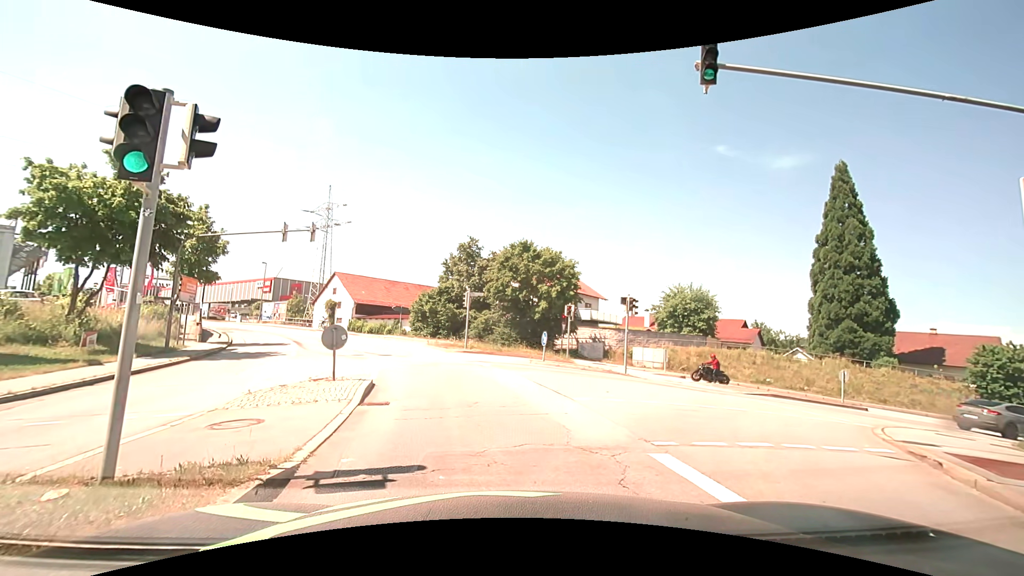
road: tertiary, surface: asphalt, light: Day
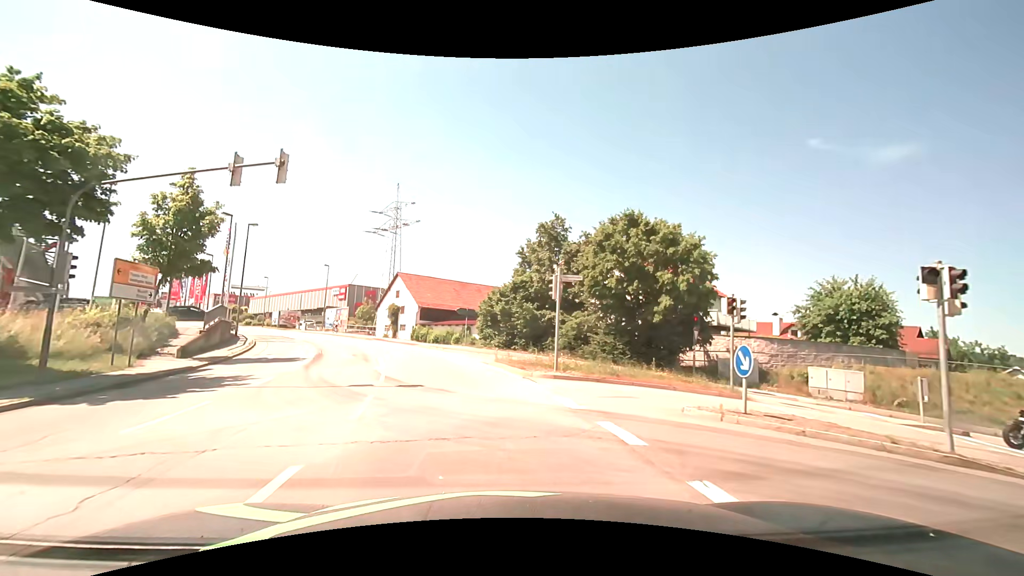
(-1.2, +12.5) m; -10°
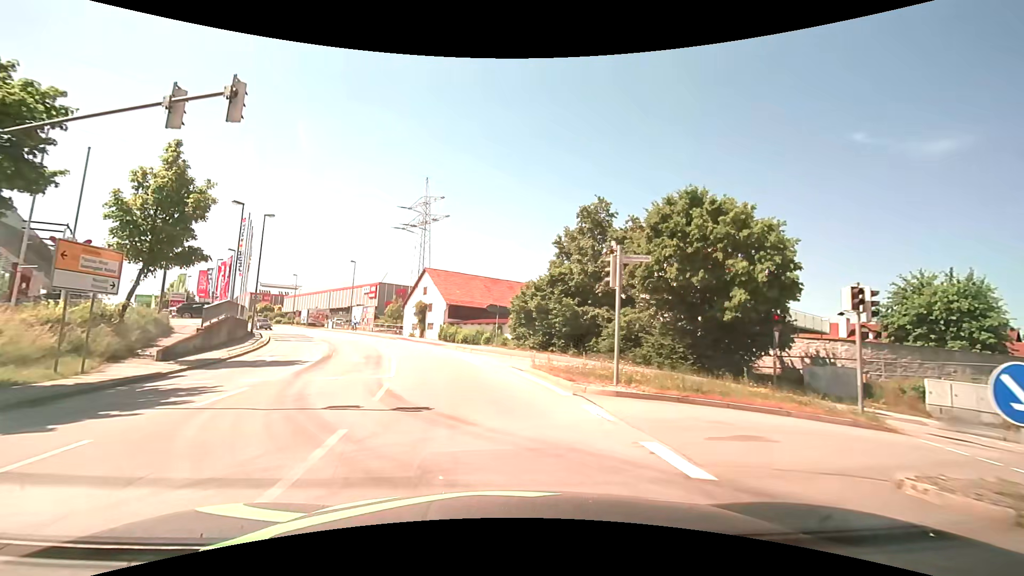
(-0.1, +4.4) m; -4°
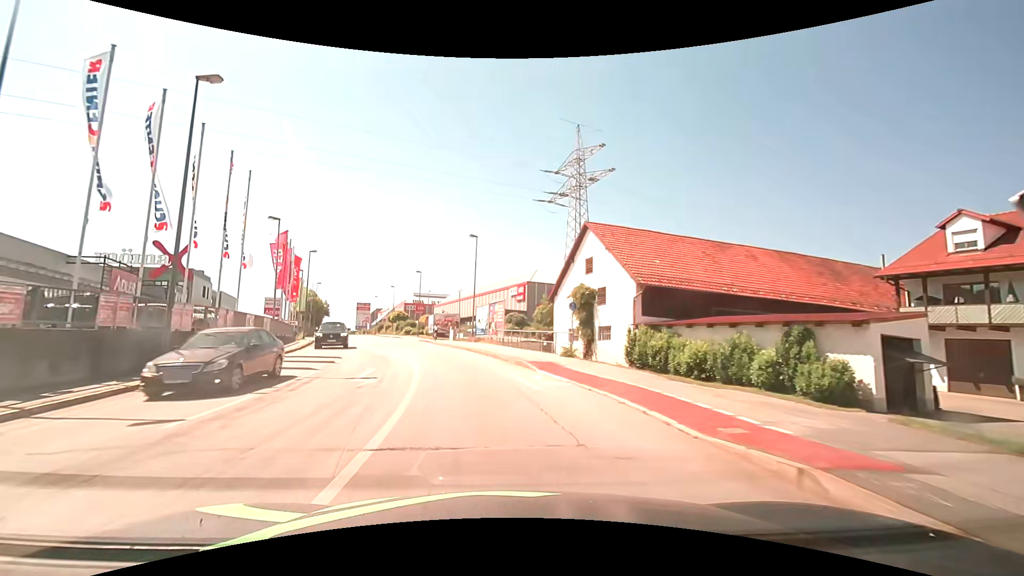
(-4.5, +29.2) m; -18°
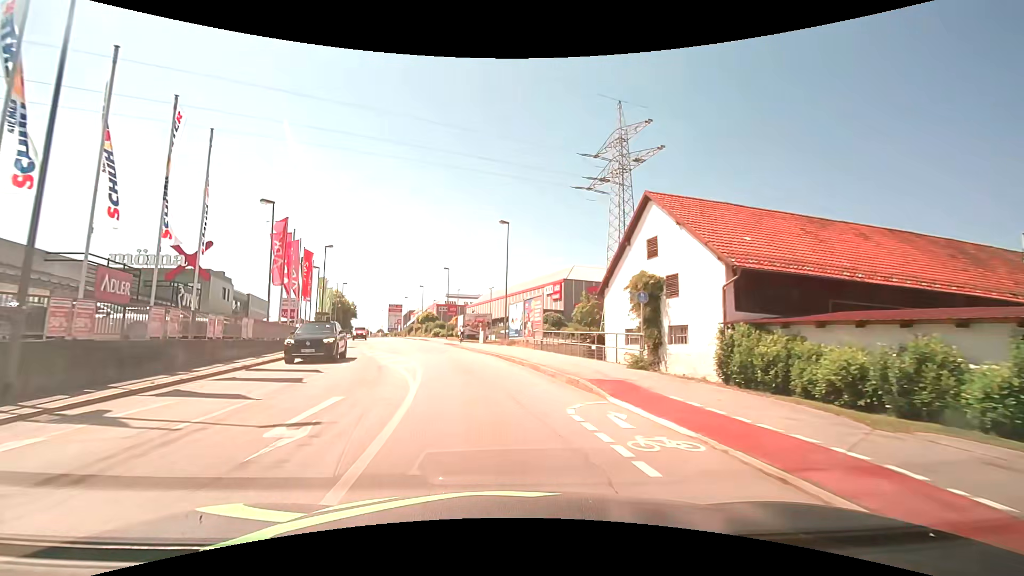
(-0.2, +6.7) m; -4°
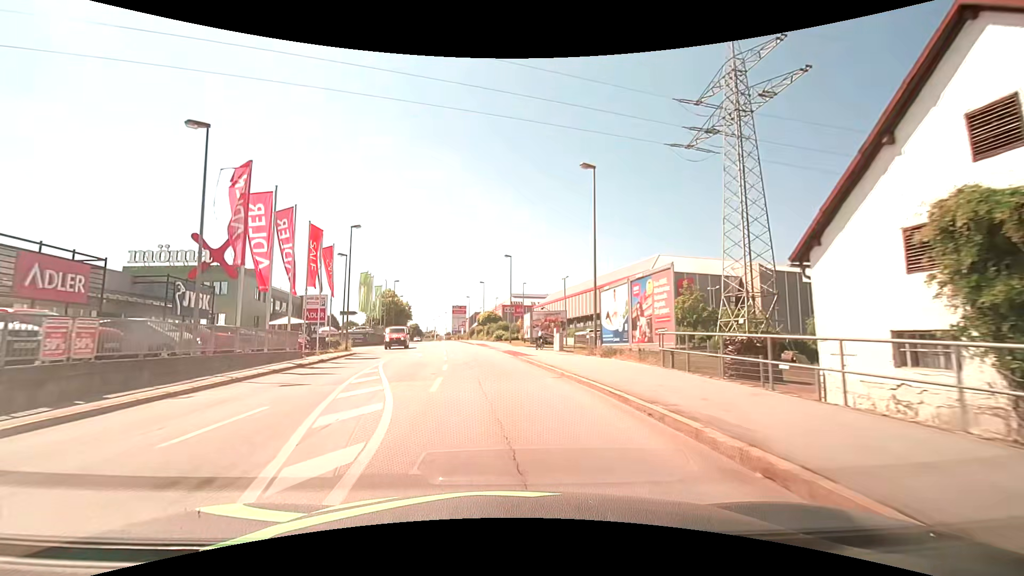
(-0.9, +13.8) m; -7°
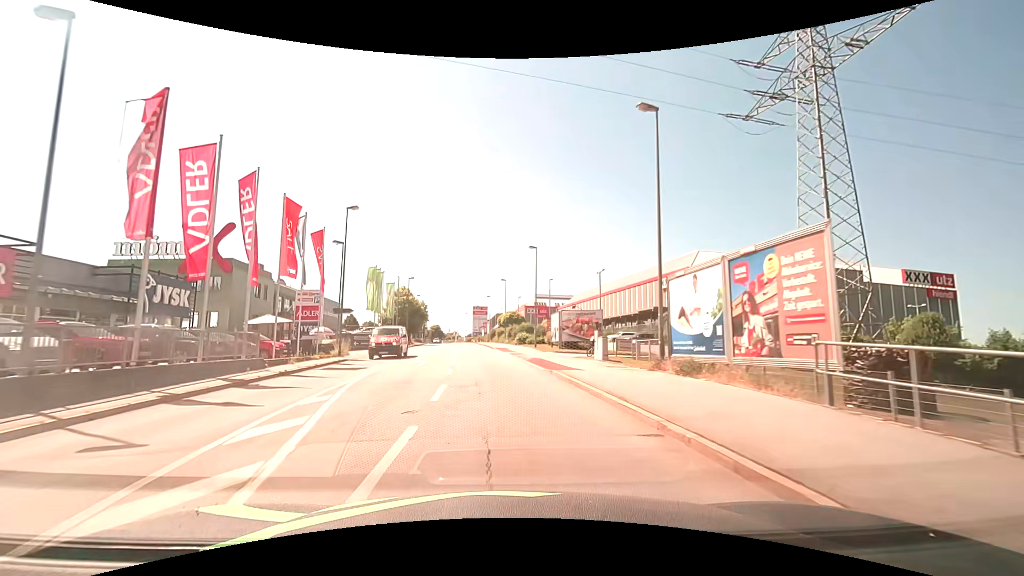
(-0.2, +7.2) m; -3°
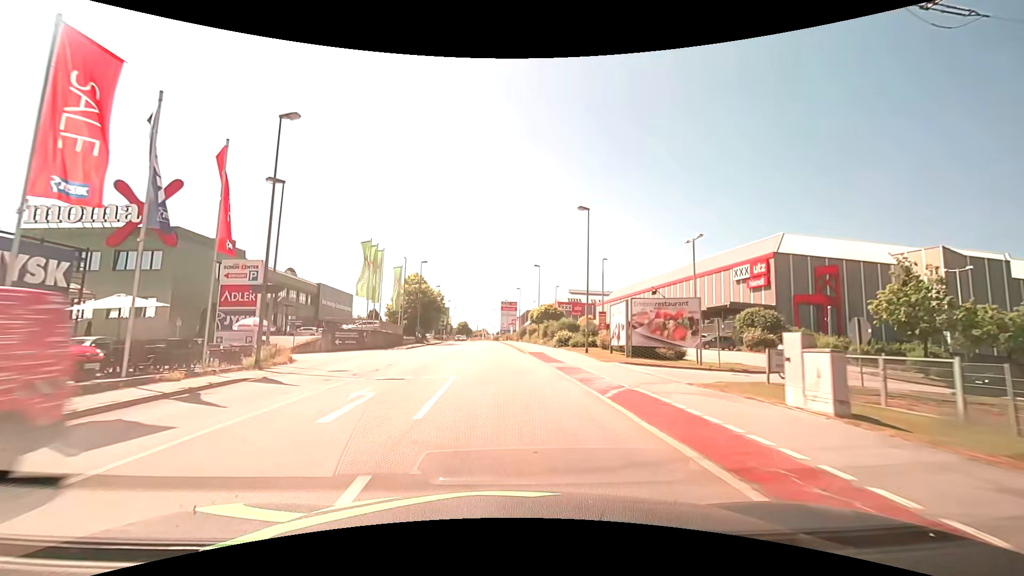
(-0.5, +14.8) m; -3°
(0, +10) (-1, +20) (-1, +30) (-1, +40) (-2, +50) (-2, +60) (-3, +70) (-3, +80) (-4, +90) (-4, +100) m
